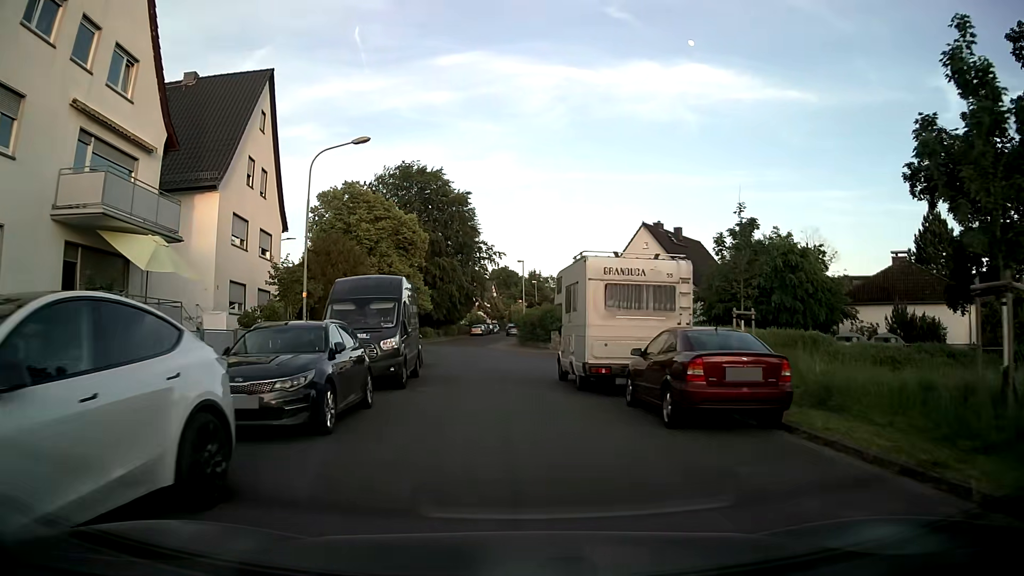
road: residential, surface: asphalt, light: Day
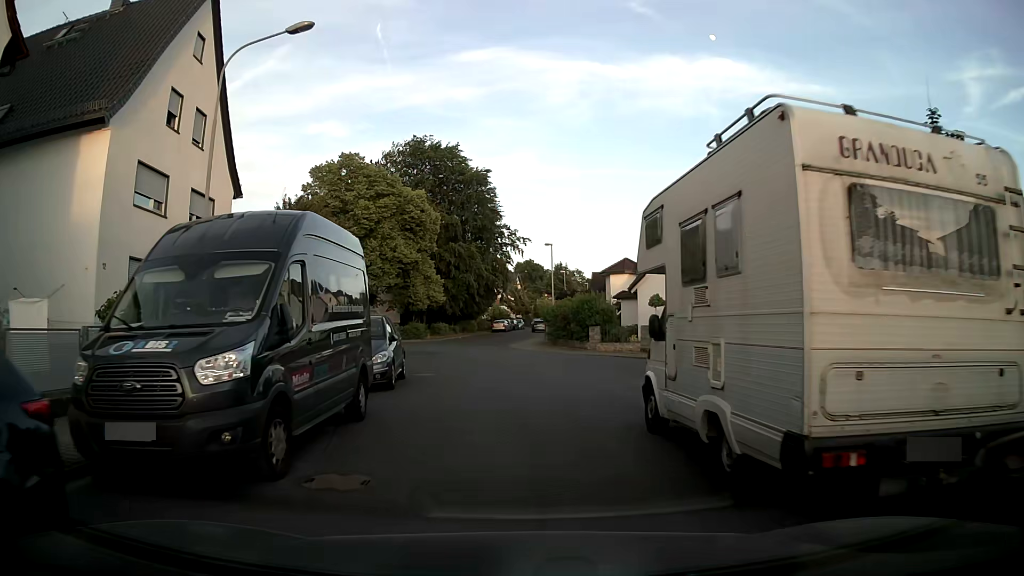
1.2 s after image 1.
(-0.1, +9.2) m; -1°
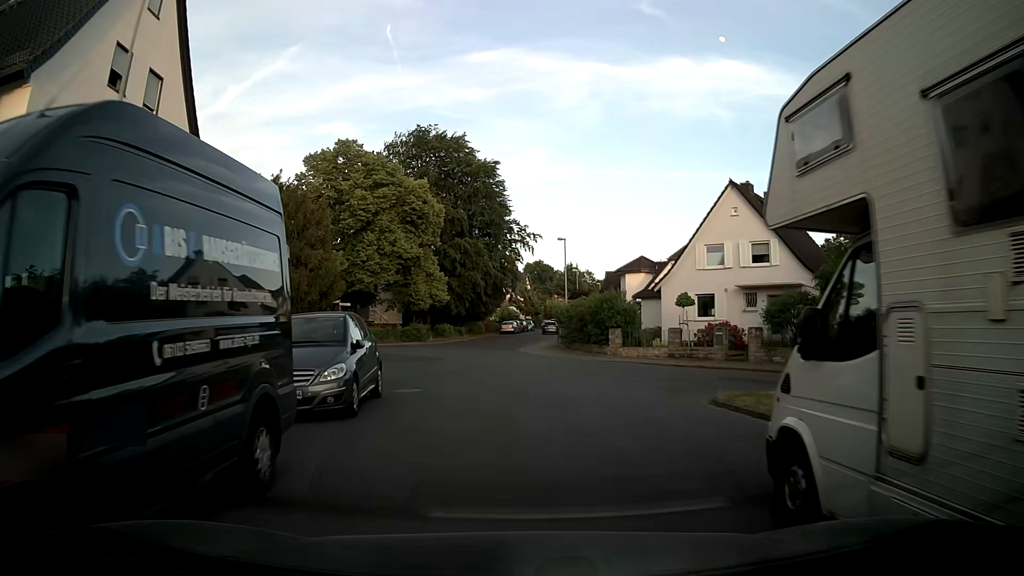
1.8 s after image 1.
(-0.1, +4.2) m; -1°
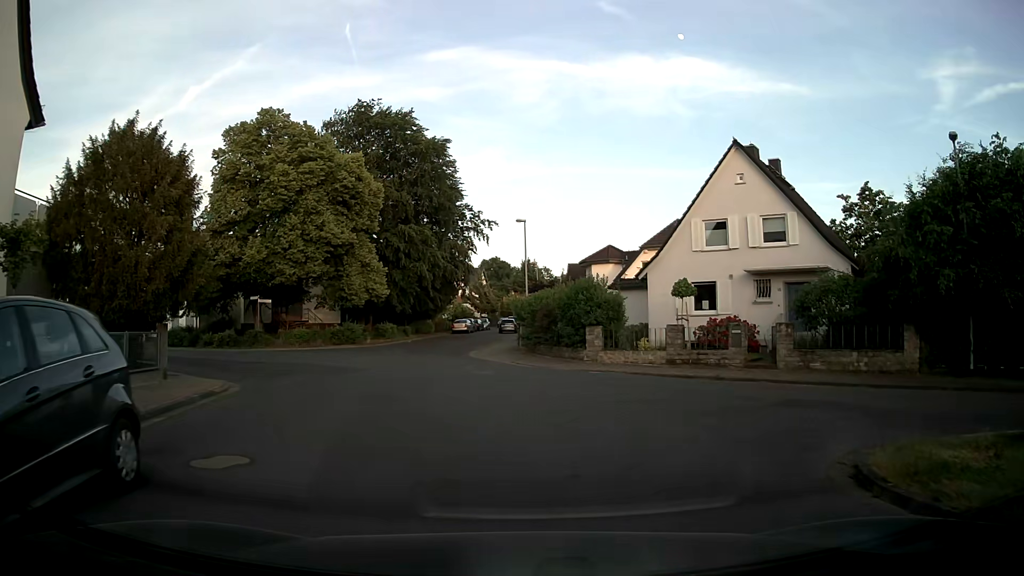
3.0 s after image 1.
(+0.1, +7.6) m; +4°
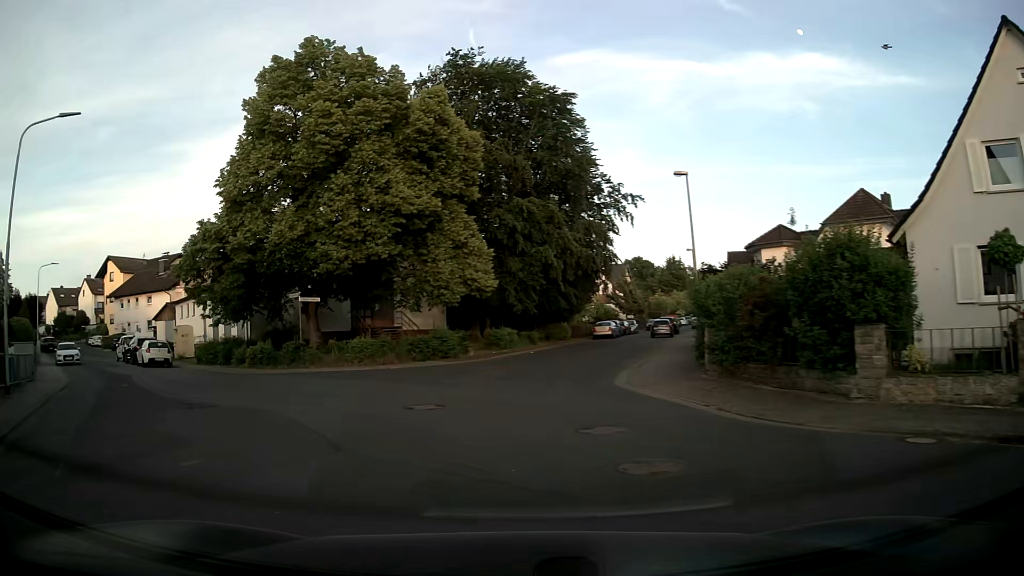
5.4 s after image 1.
(-0.6, +13.0) m; -11°
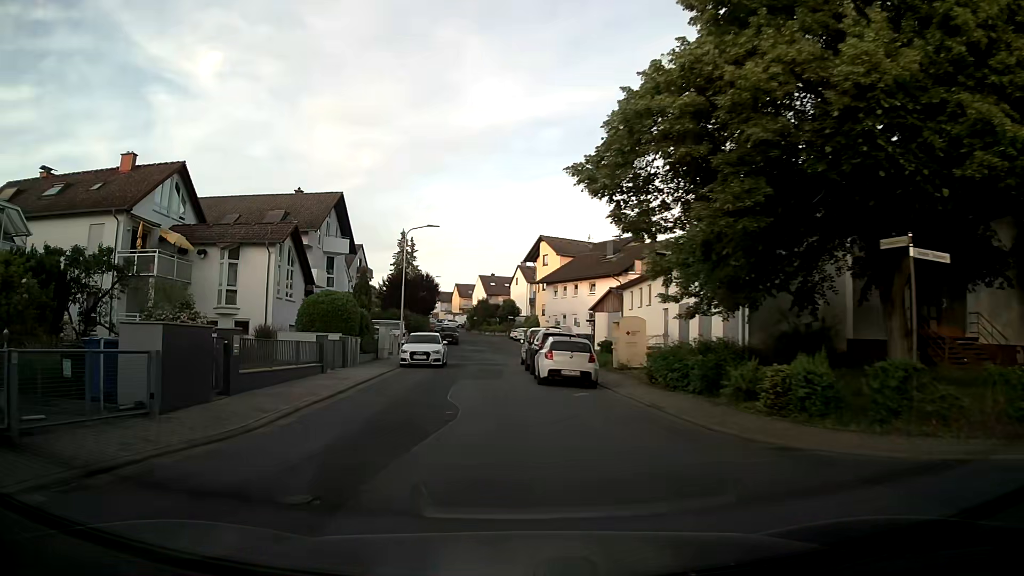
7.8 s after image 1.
(-6.7, +15.8) m; -40°
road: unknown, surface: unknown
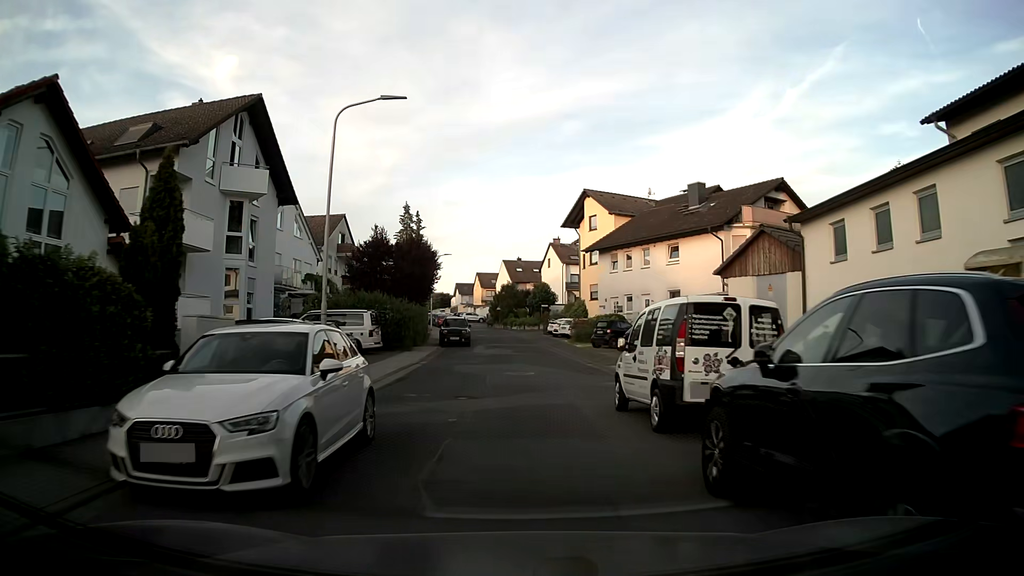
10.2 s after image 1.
(-1.1, +22.3) m; -2°
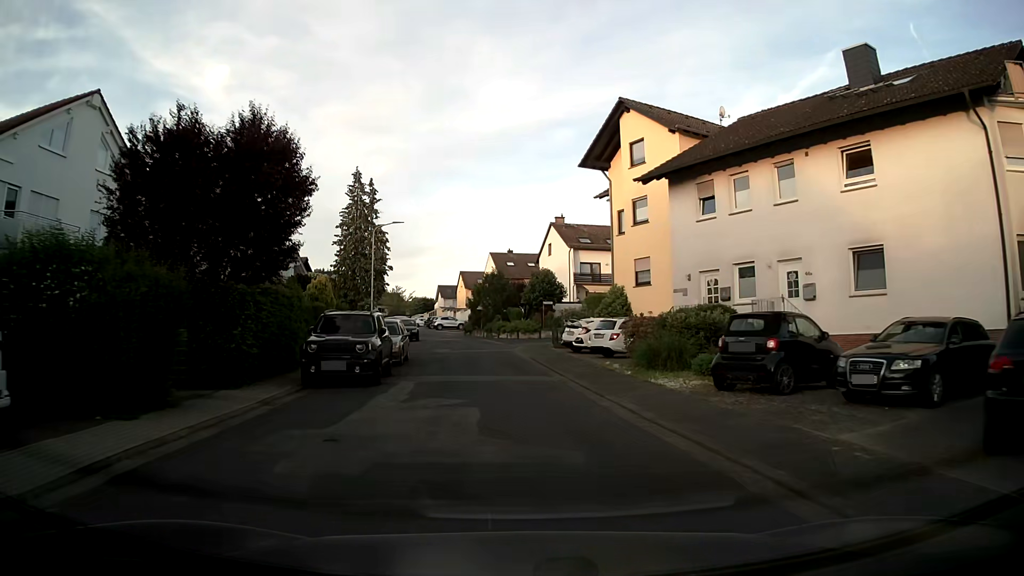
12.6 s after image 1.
(0.0, +24.5) m; 0°
(0, +10) (0, +20) (-1, +30) (-3, +40) (-4, +50) (-6, +60) (-9, +69) (-11, +79) (-13, +89) (-16, +98) m
